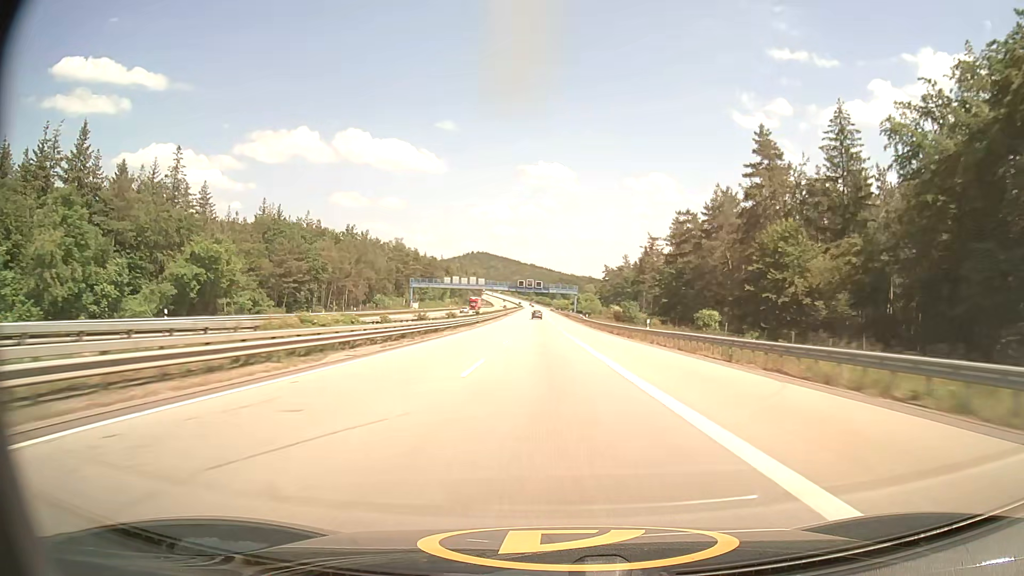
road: motorway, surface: asphalt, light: Day
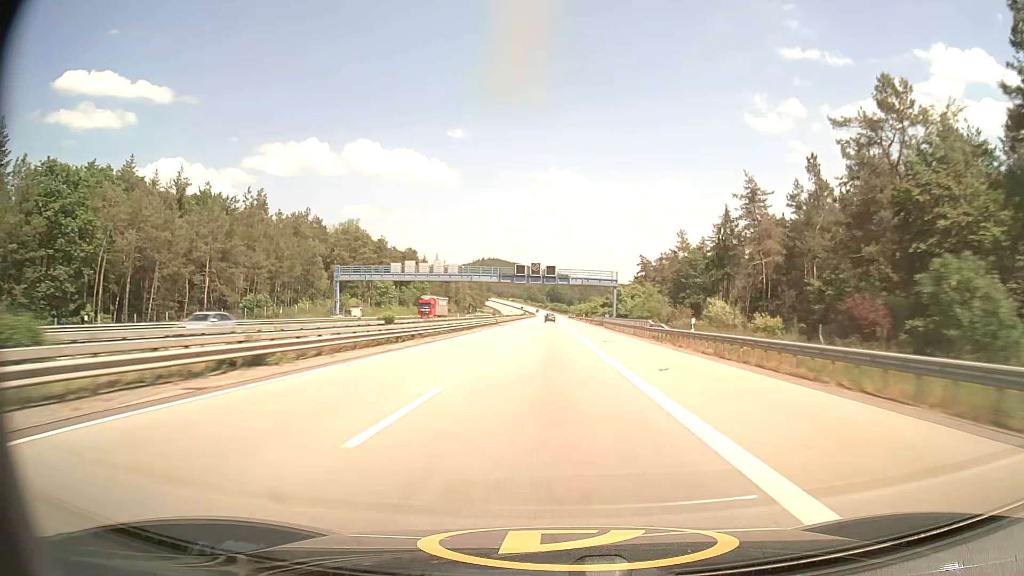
(-1.0, +62.1) m; -2°
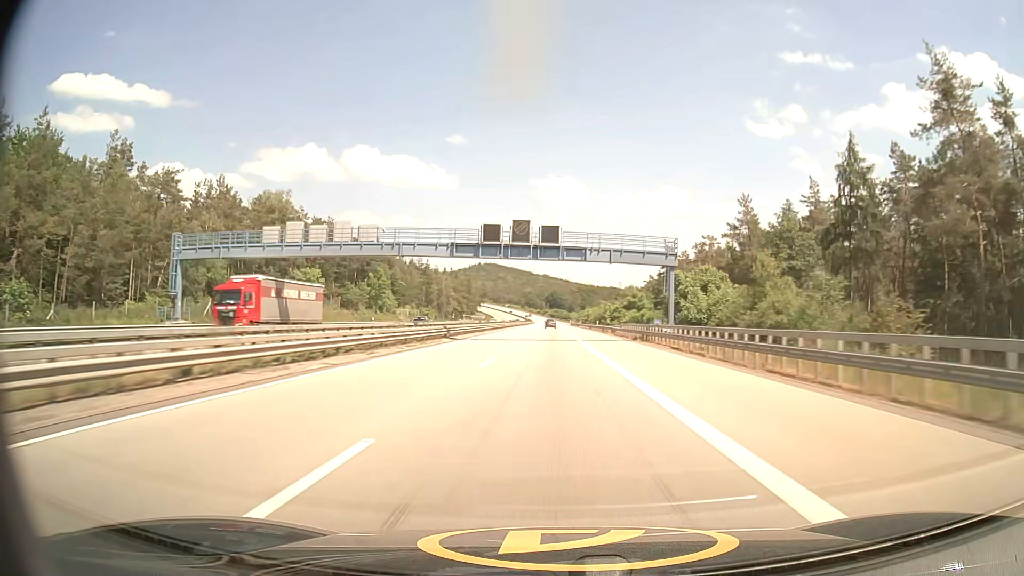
(-0.1, +41.2) m; 0°
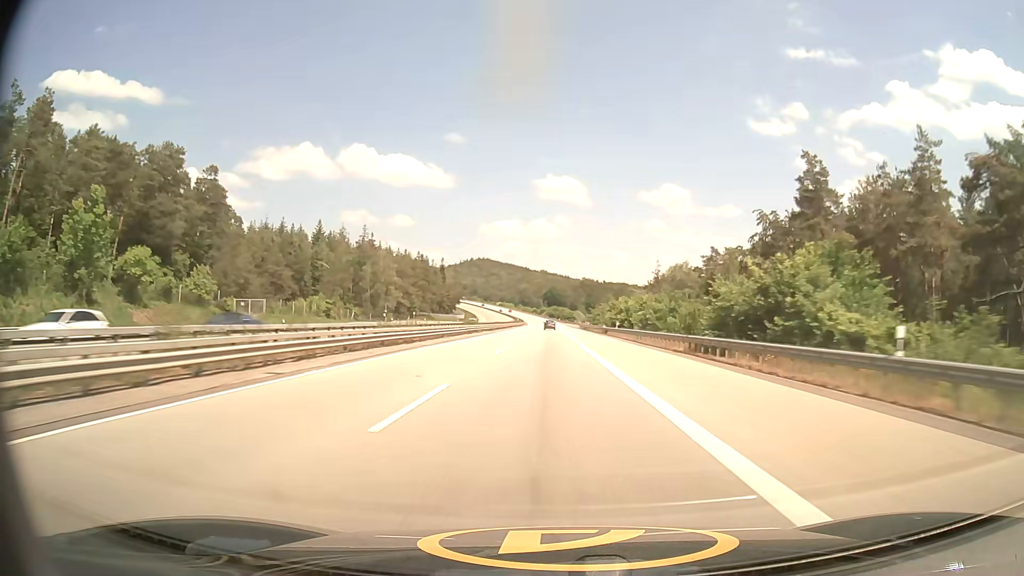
(+0.1, +82.6) m; 0°
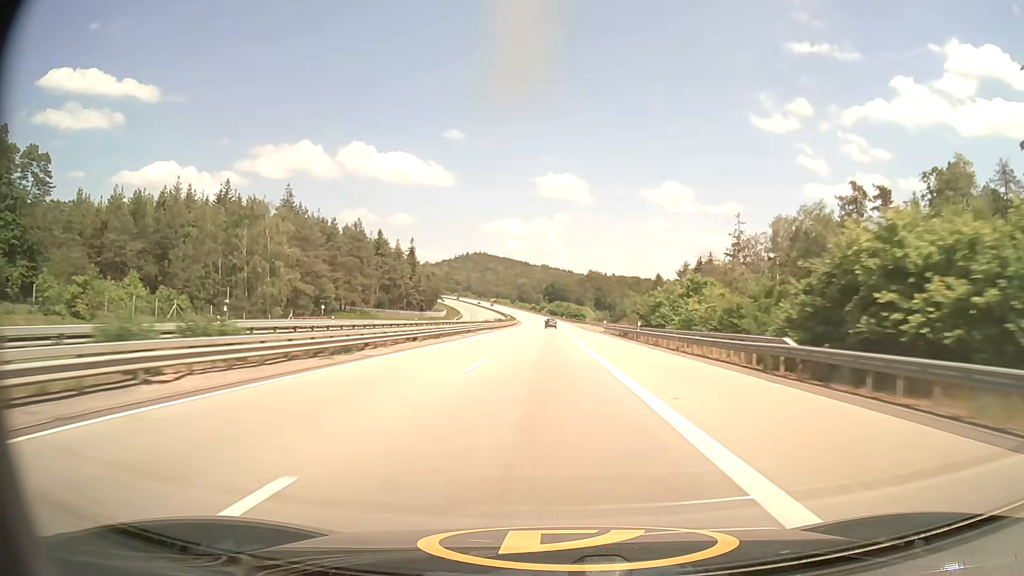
(0.0, +61.9) m; 0°
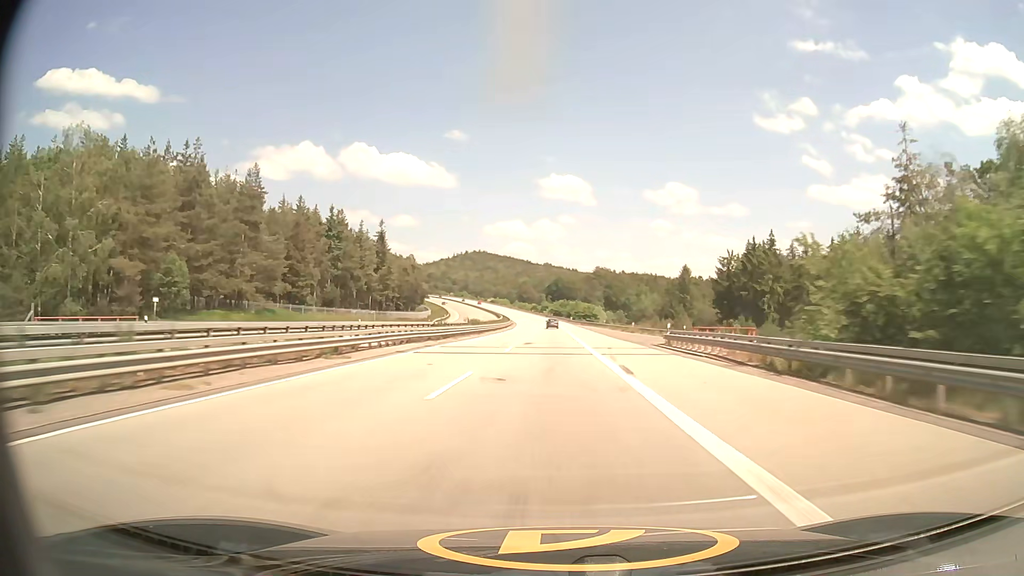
(-0.1, +41.4) m; 0°
(0, +10) (0, +20) (0, +30) (0, +40) (0, +50) (0, +60) (0, +70) (0, +80) (0, +90) (0, +100) m
